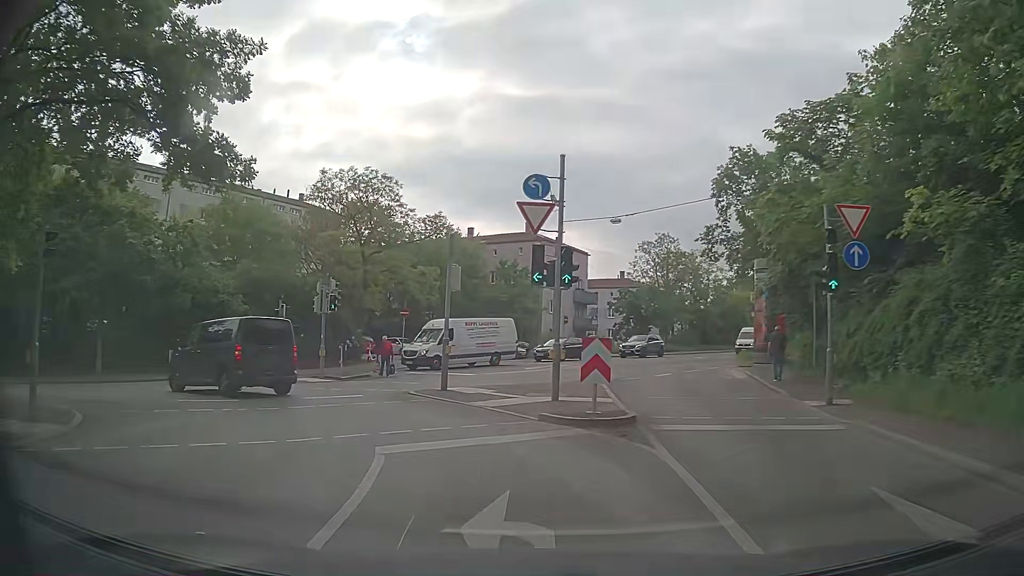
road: secondary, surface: asphalt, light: Day
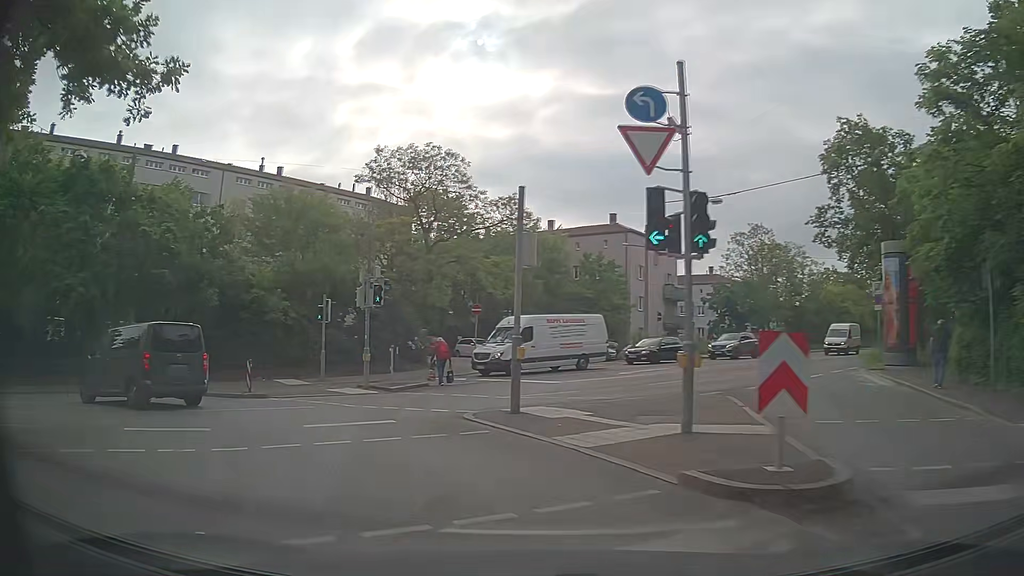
(-0.2, +5.2) m; -6°
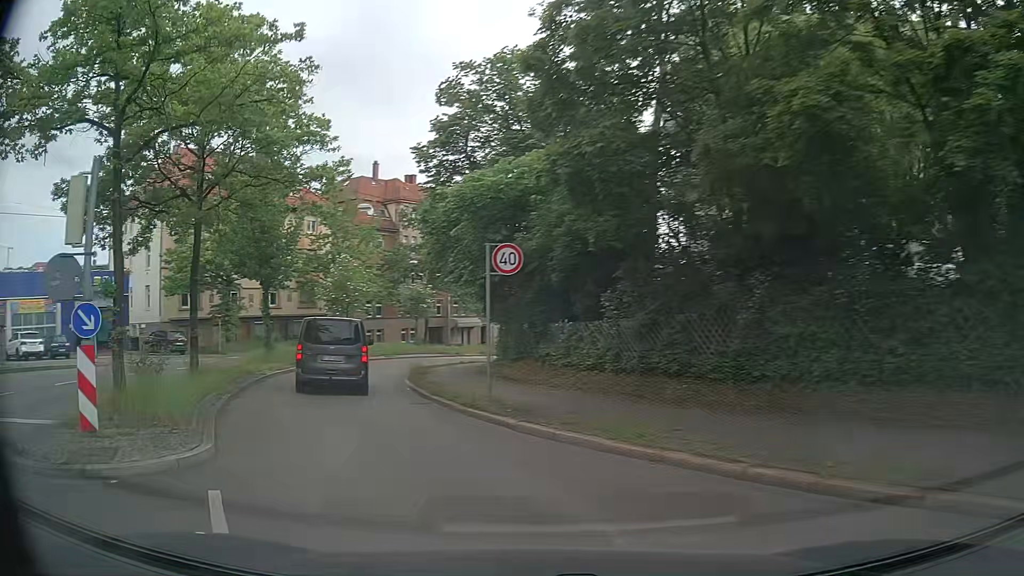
(-13.3, +17.0) m; -77°
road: secondary_link
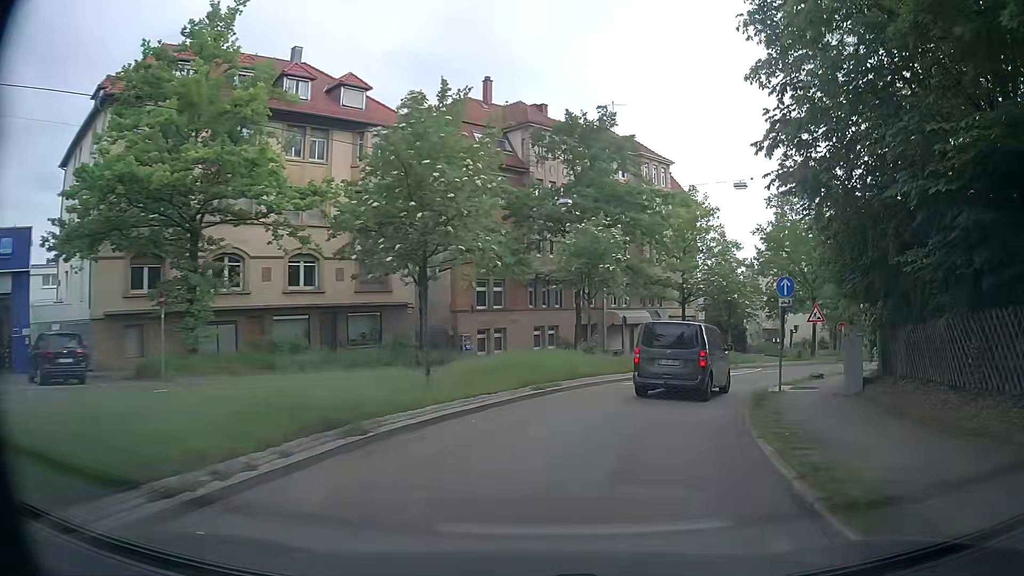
(-6.7, +25.6) m; -10°
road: secondary
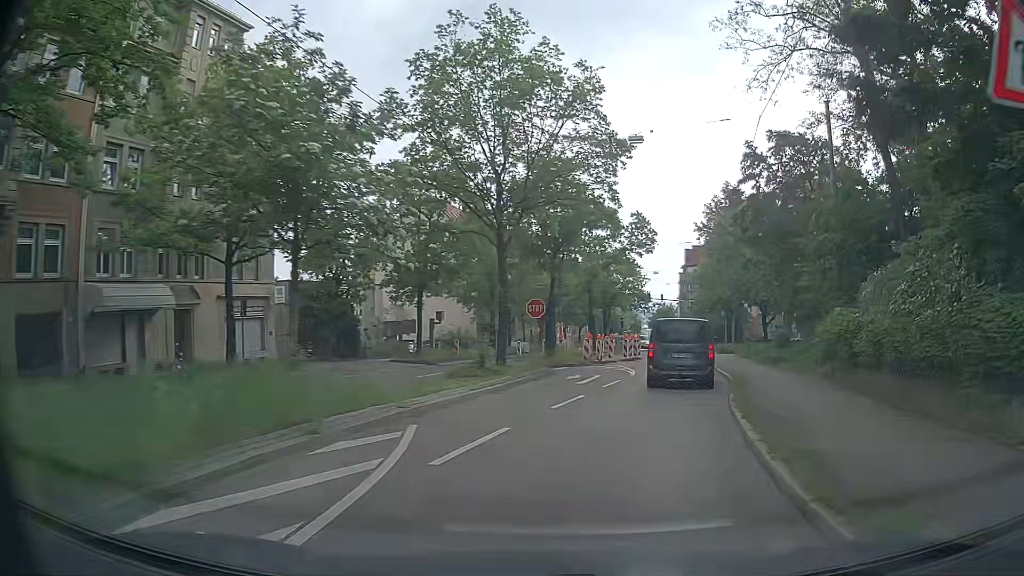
(+7.3, +24.8) m; +33°
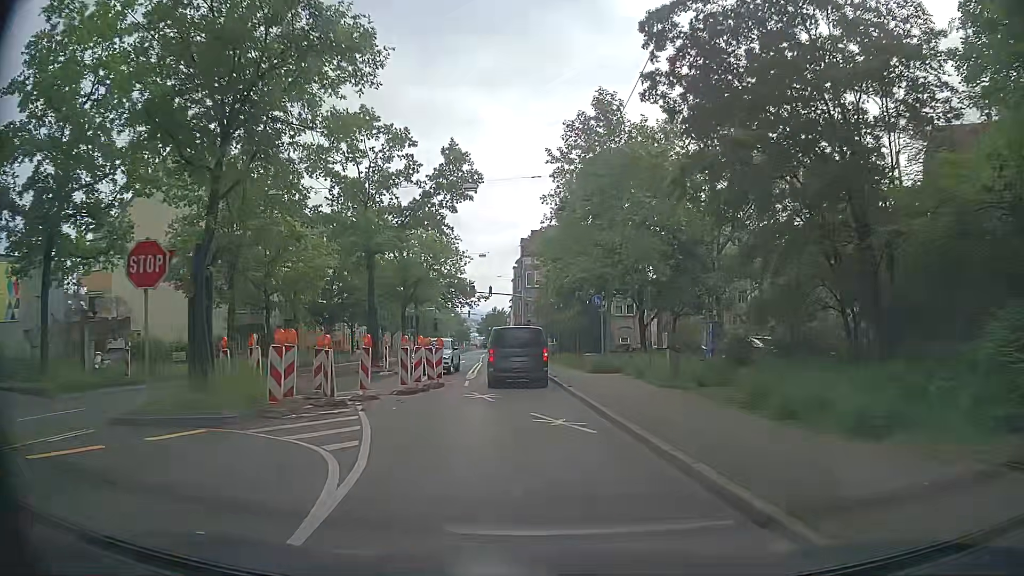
(+3.8, +20.9) m; +14°
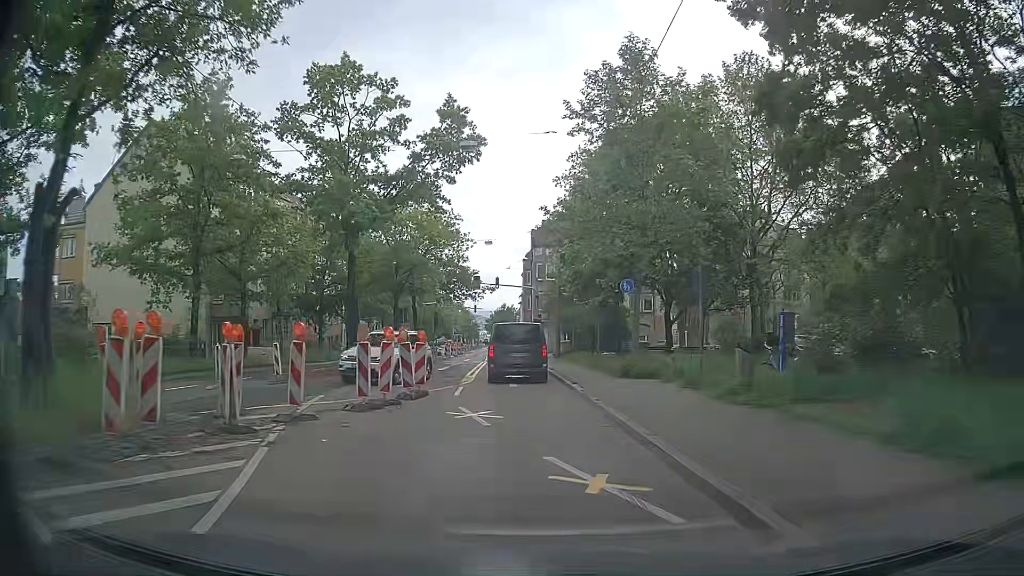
(-0.1, +5.6) m; -2°
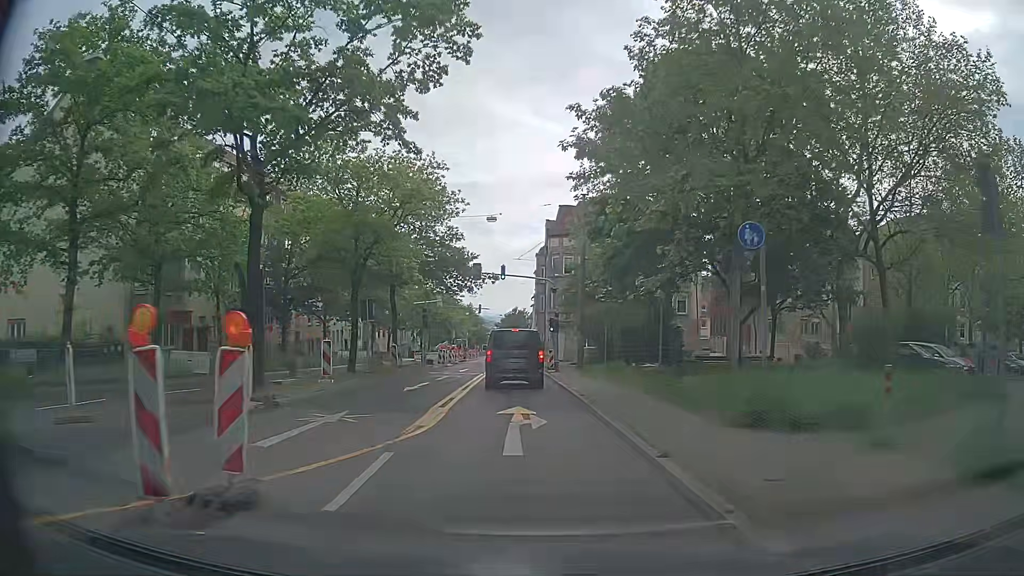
(0.0, +11.3) m; -1°
(0, +10) (0, +20) (0, +30) (-1, +40) (-1, +50) (-1, +60) (-2, +70) (-2, +80) (-2, +90) (-3, +100) m
